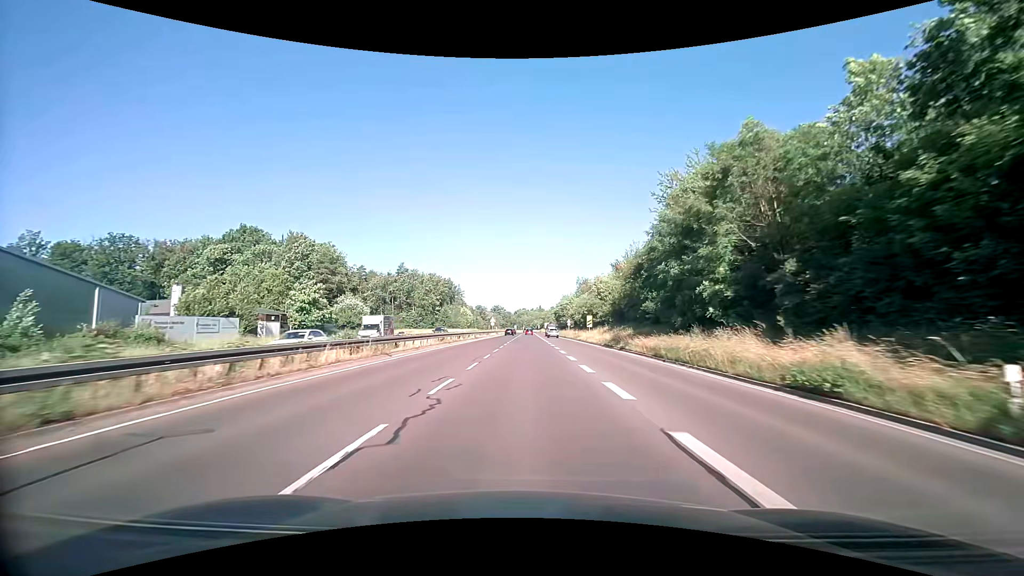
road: trunk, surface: asphalt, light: Day
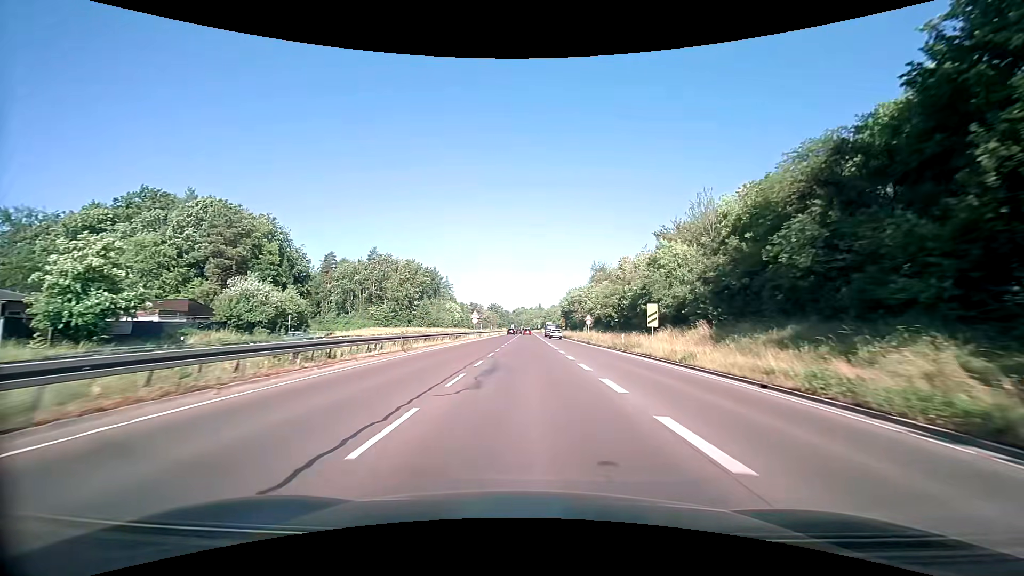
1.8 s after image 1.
(0.0, +34.6) m; 0°
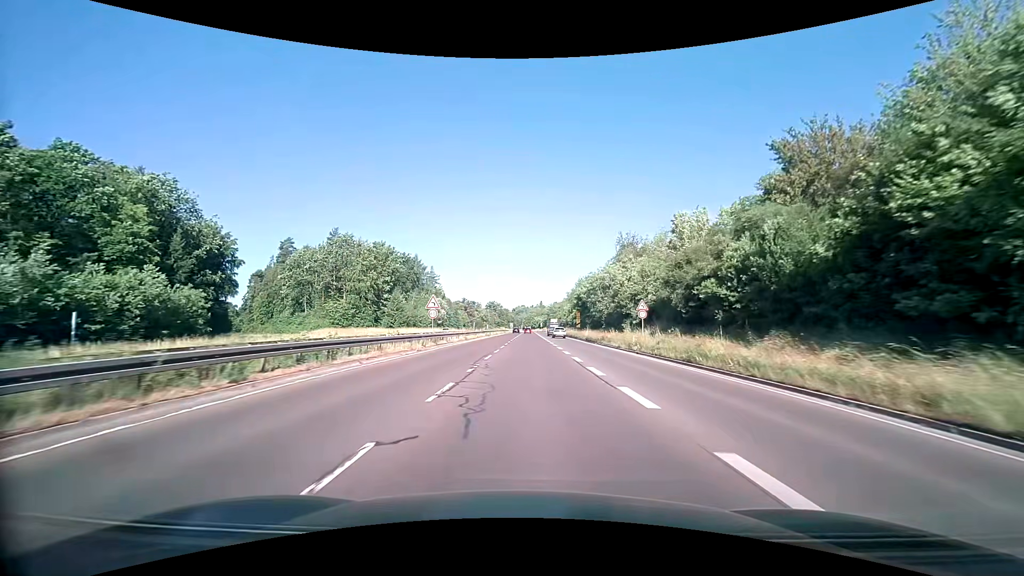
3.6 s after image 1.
(+0.1, +32.3) m; 0°
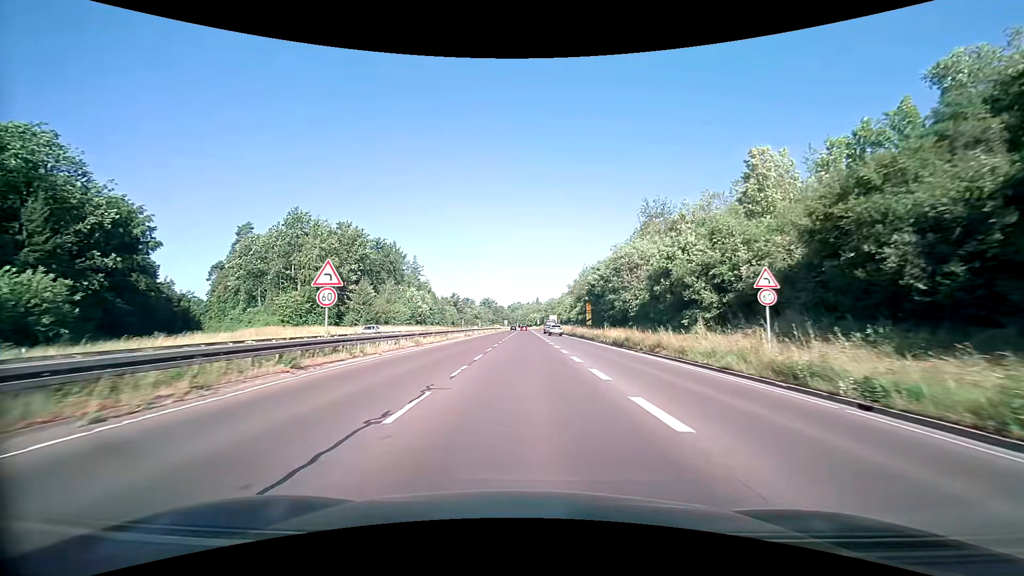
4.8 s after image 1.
(+0.1, +20.0) m; 0°
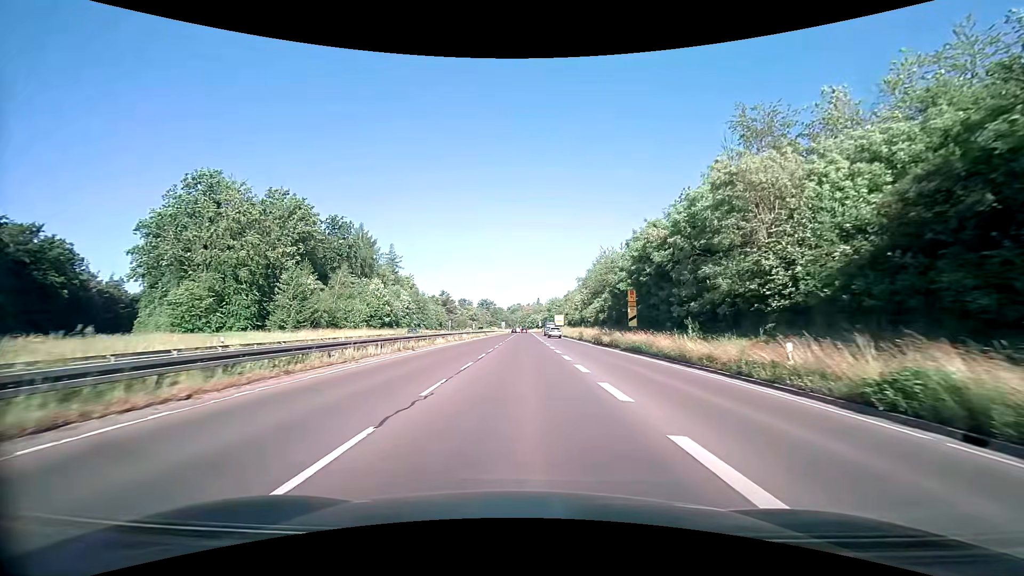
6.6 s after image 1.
(0.0, +27.0) m; 0°
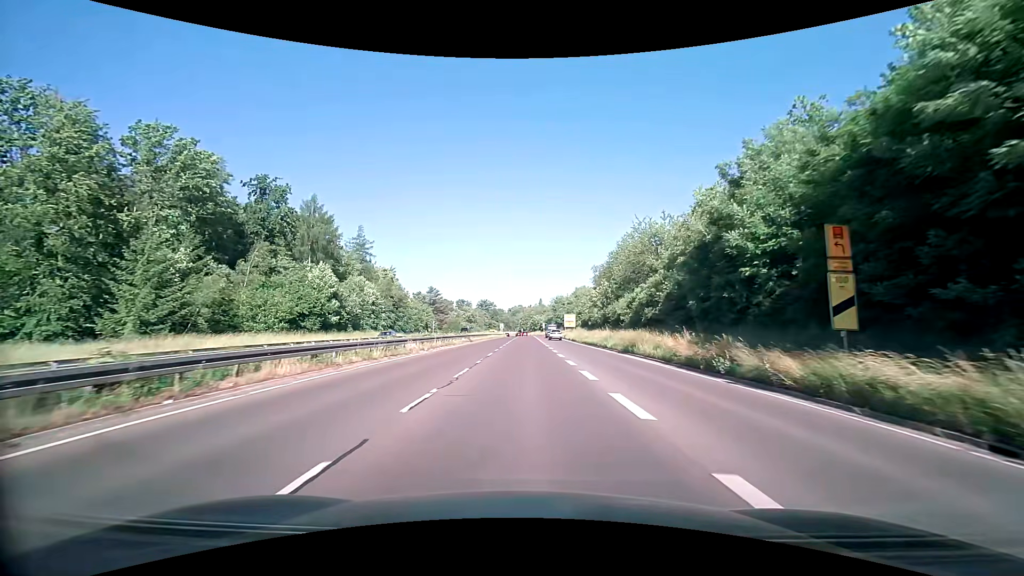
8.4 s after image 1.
(-0.1, +25.6) m; 0°
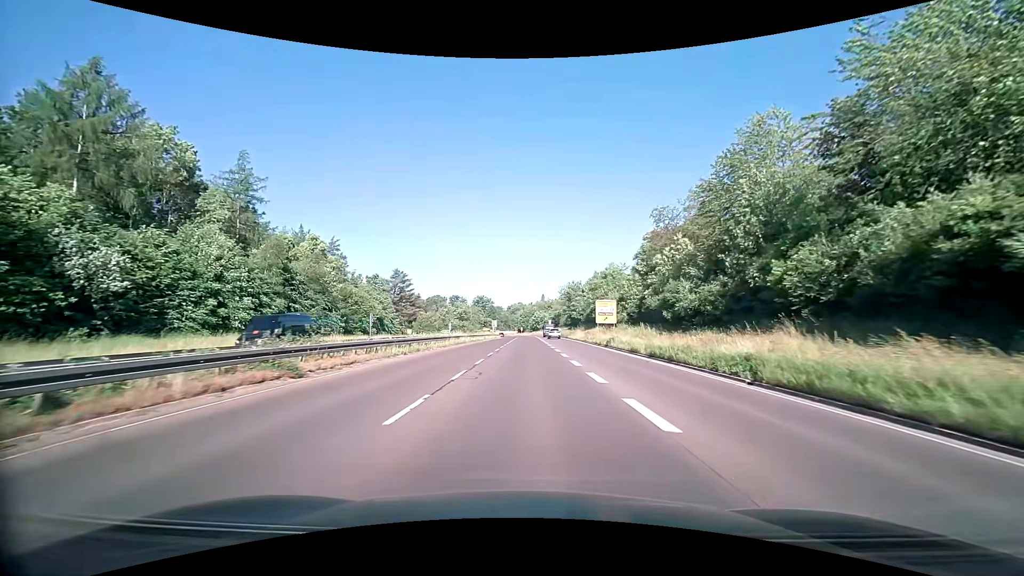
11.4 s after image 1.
(0.0, +43.2) m; 0°
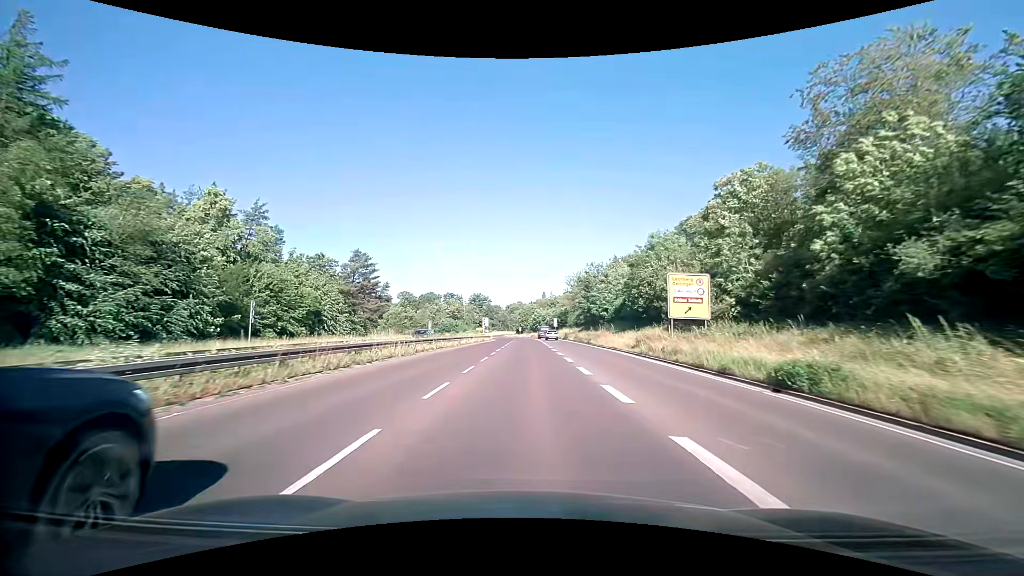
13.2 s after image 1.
(0.0, +27.5) m; 0°
(0, +10) (0, +20) (0, +30) (0, +40) (0, +50) (0, +60) (0, +70) (0, +80) (-1, +90) (-1, +100) m
